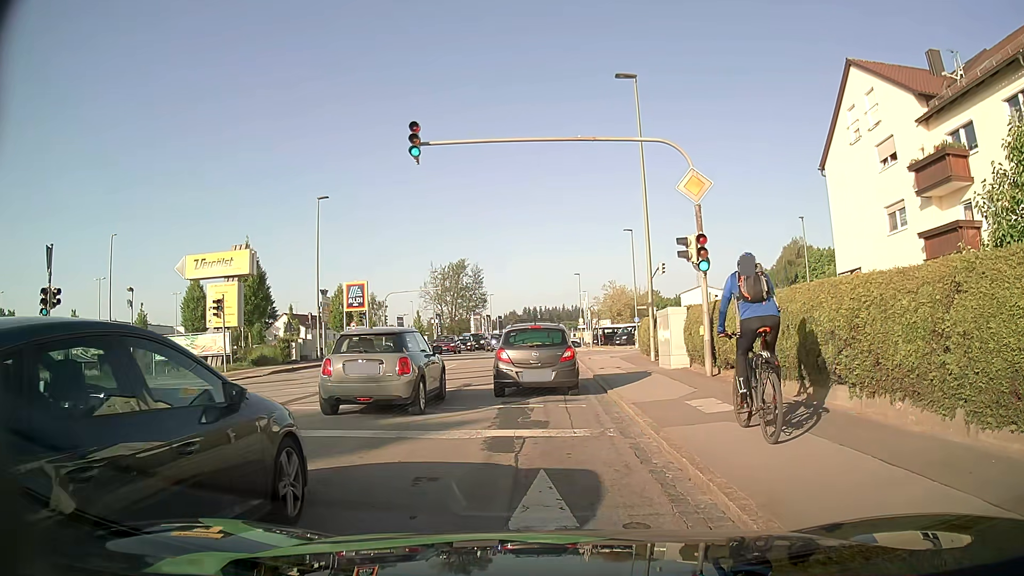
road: tertiary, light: Day
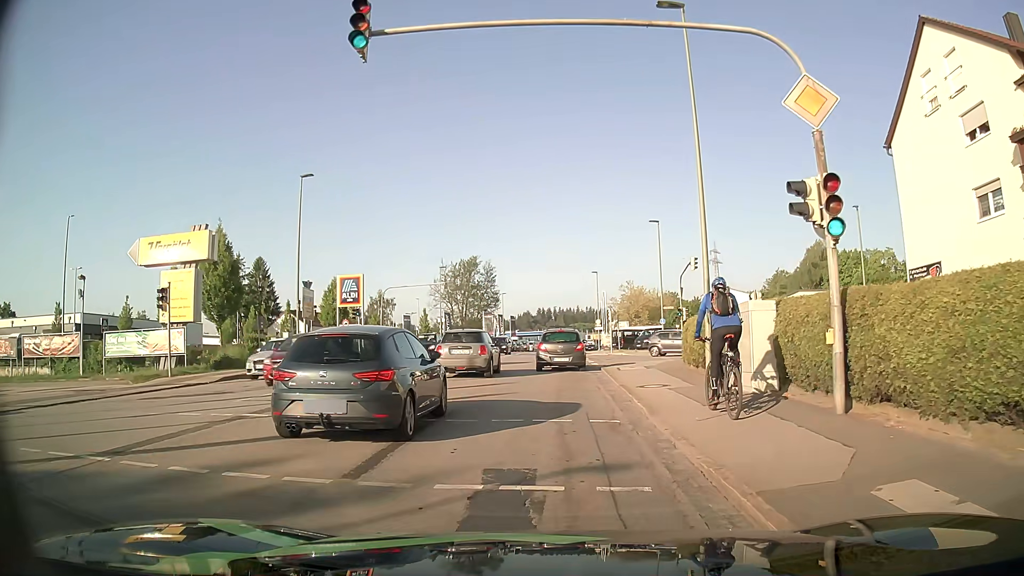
(-0.3, +6.4) m; -2°
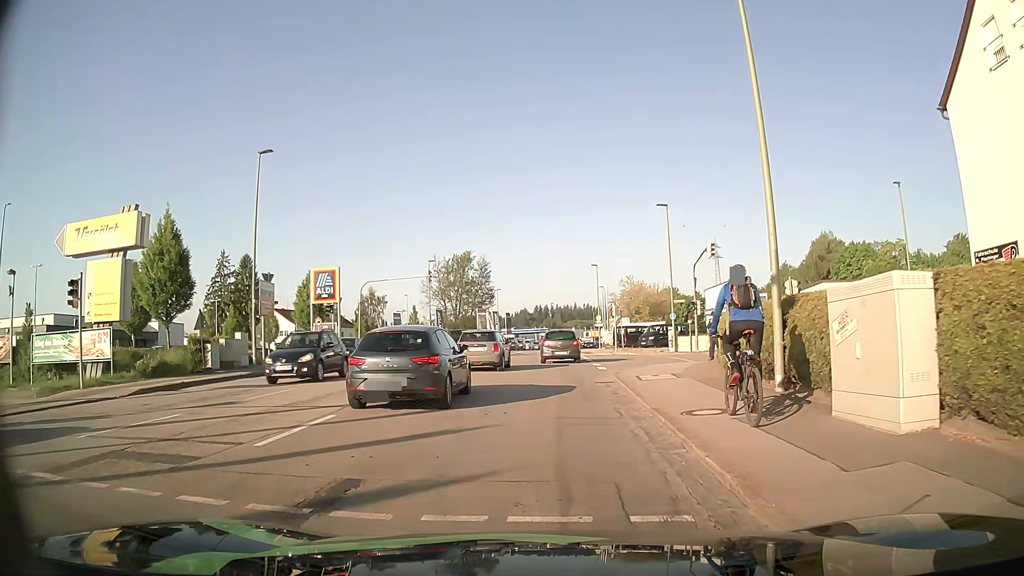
(-0.1, +5.6) m; -1°
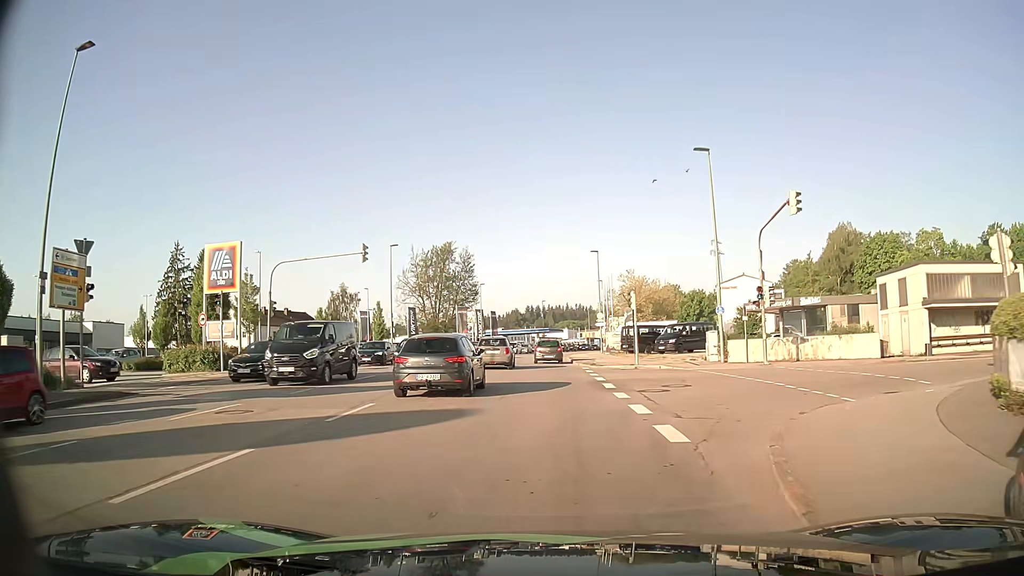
(+0.2, +15.3) m; +1°
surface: asphalt
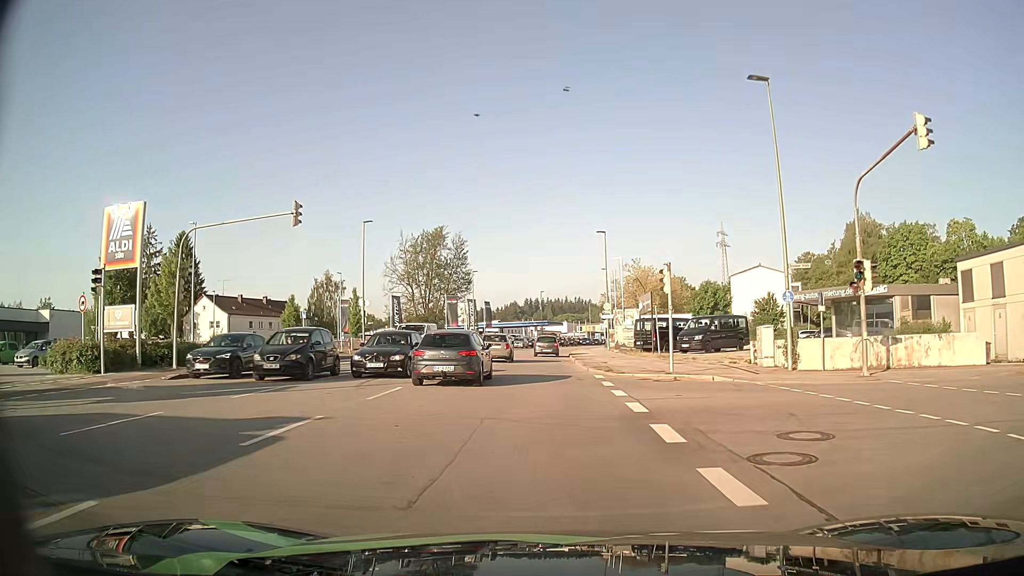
(0.0, +9.3) m; 0°
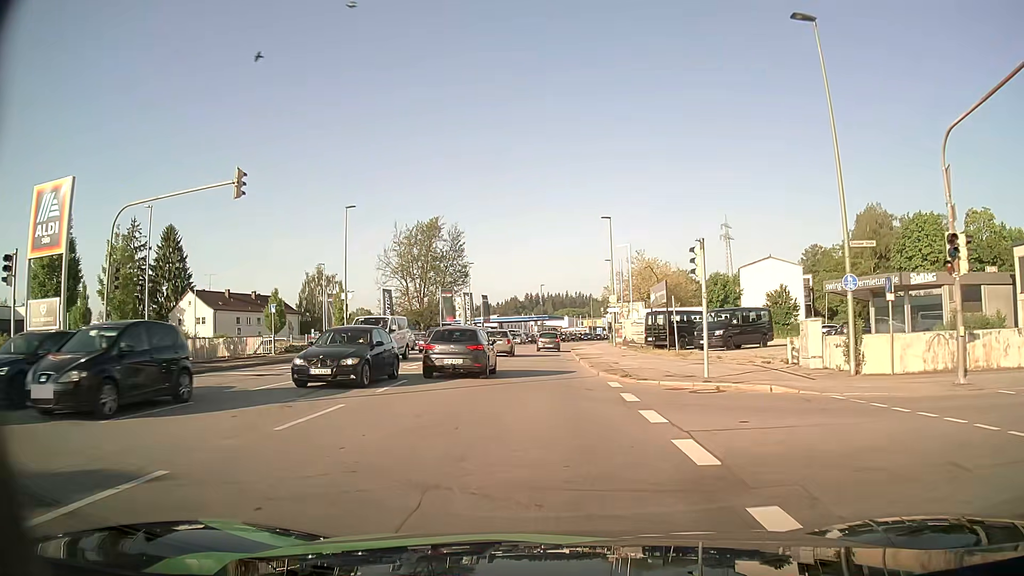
(0.0, +4.9) m; -1°
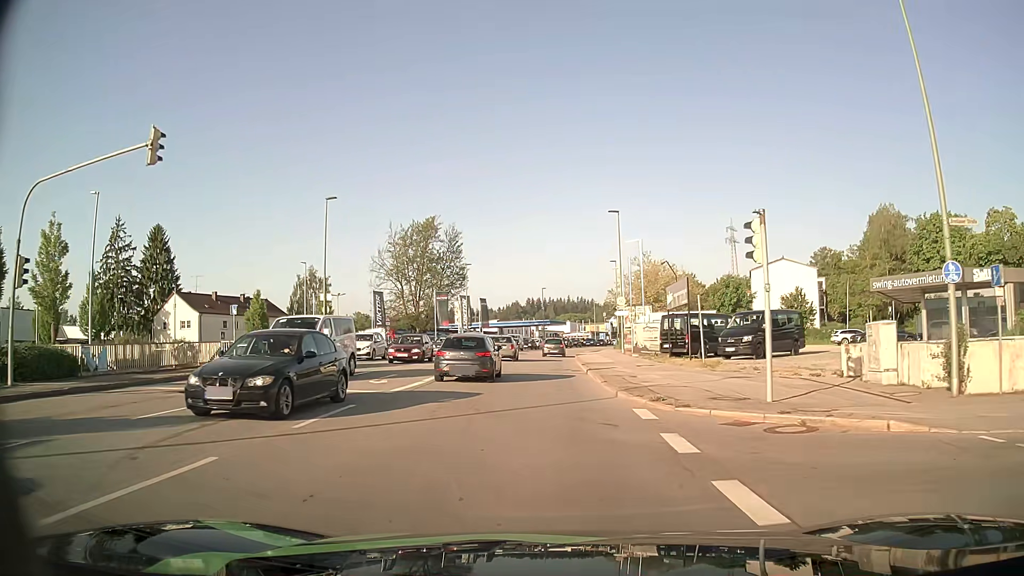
(0.0, +5.0) m; 0°
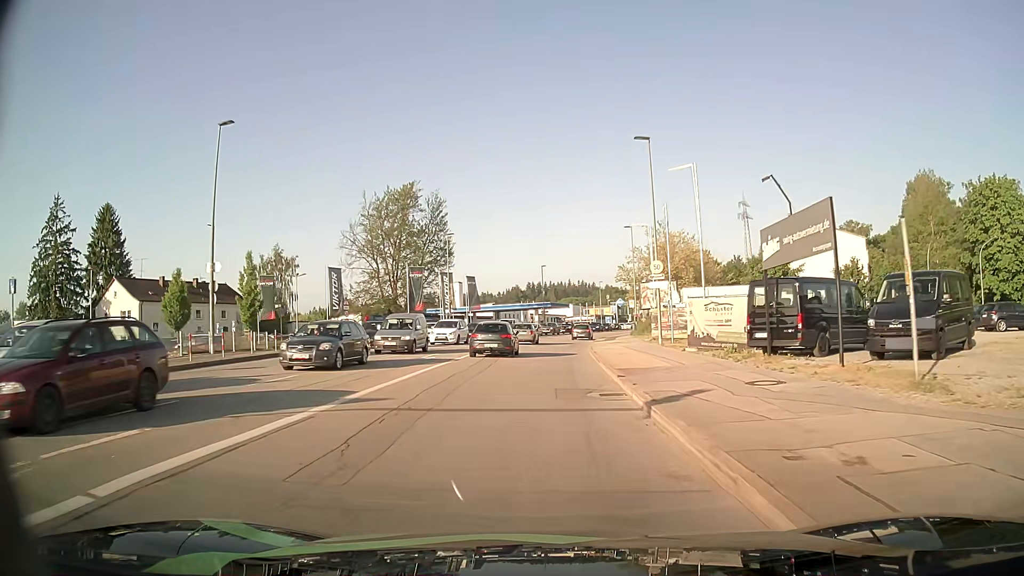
(-0.1, +15.5) m; 0°
(0, +10) (0, +20) (0, +30) (0, +40) (+1, +50) (+2, +60) (+4, +70) (+5, +80) (+8, +89) (+10, +99) m
